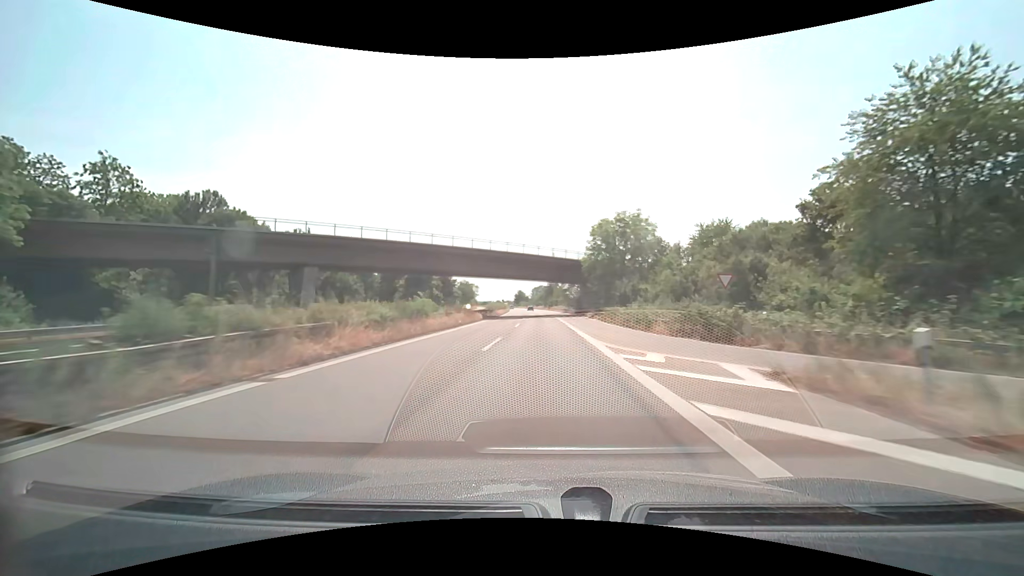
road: trunk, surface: asphalt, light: Day
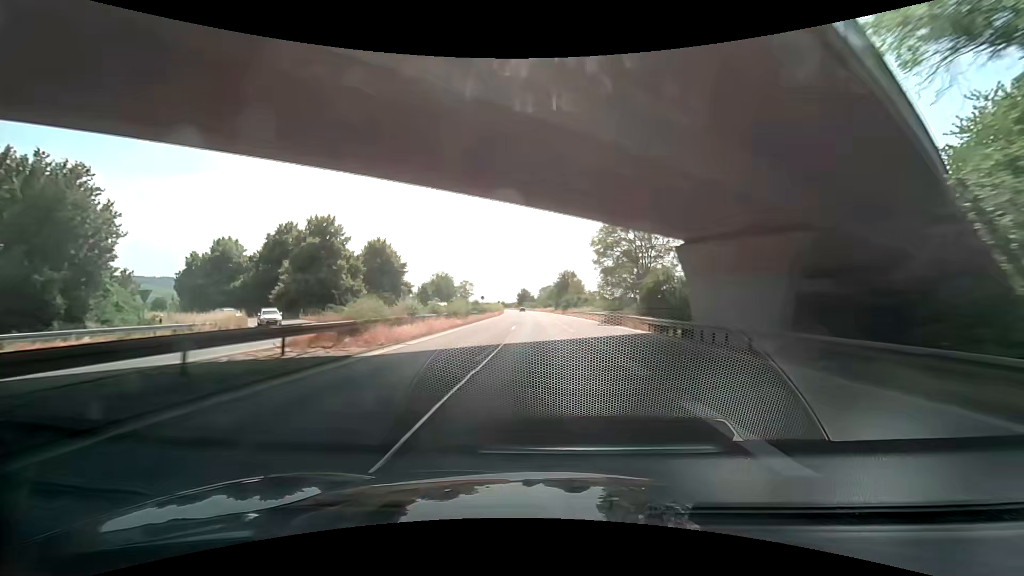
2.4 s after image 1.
(-0.5, +56.3) m; -1°
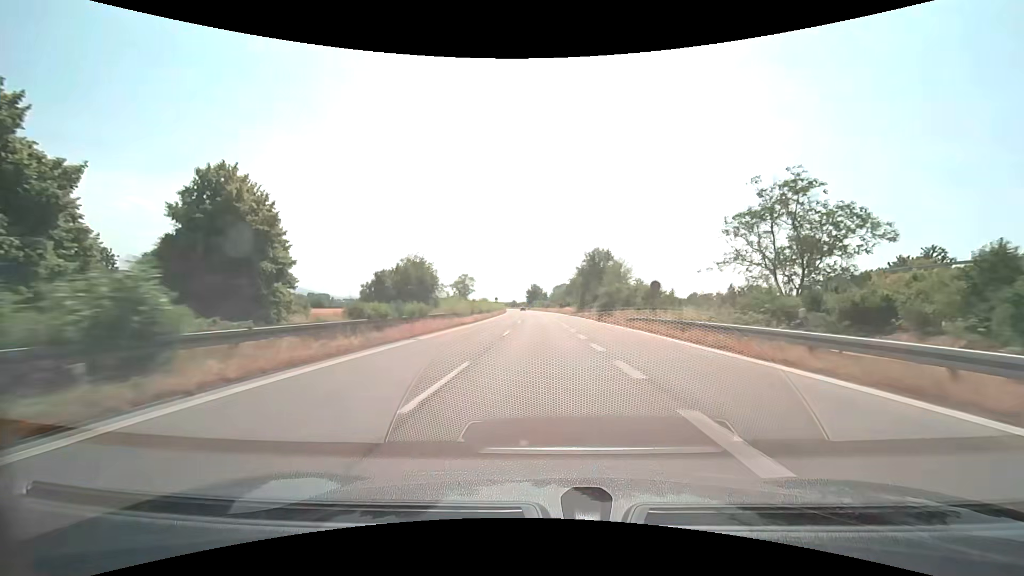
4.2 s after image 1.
(-0.3, +42.4) m; -1°
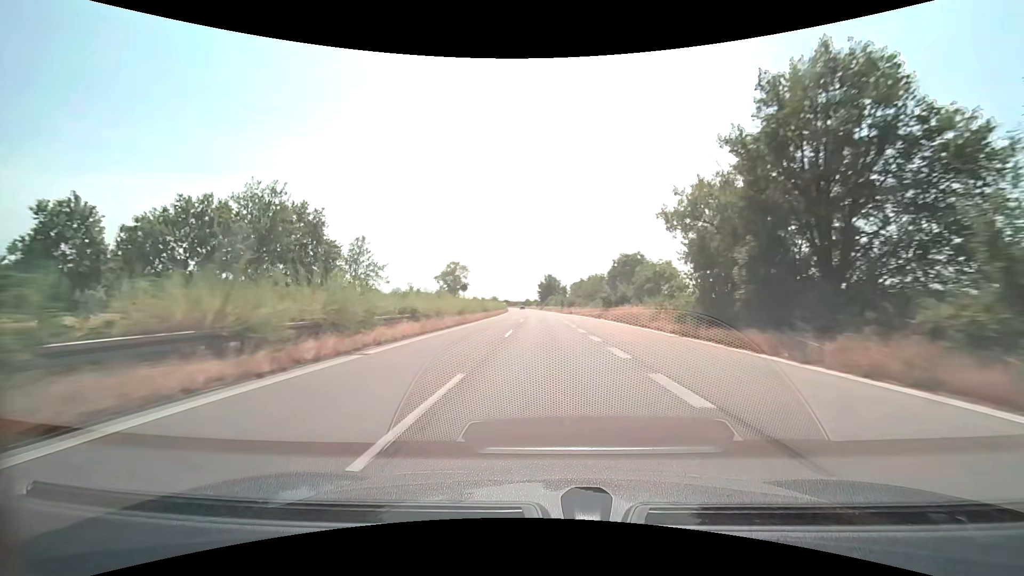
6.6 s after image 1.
(-1.3, +56.7) m; -2°
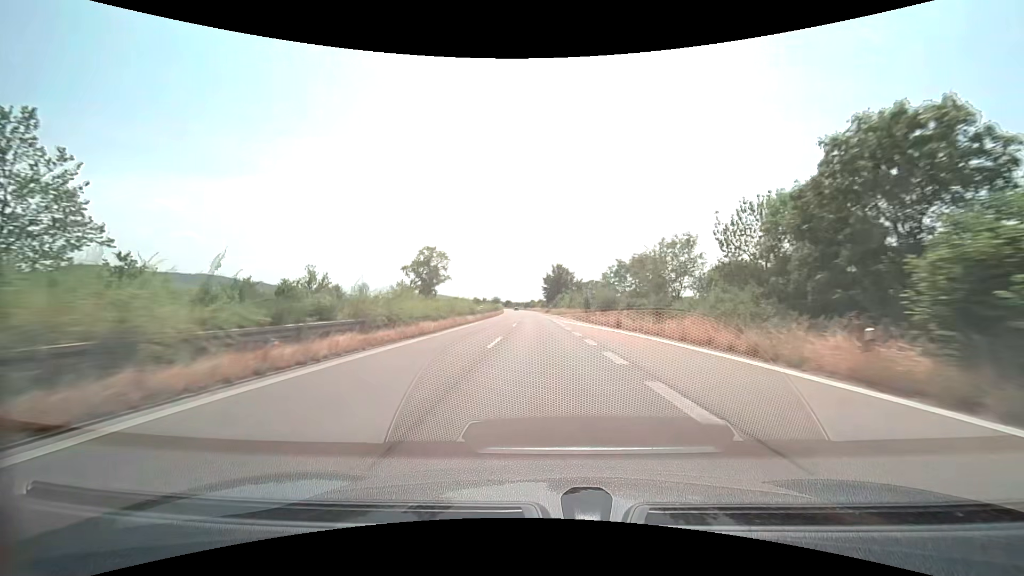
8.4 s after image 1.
(-0.2, +42.8) m; -1°
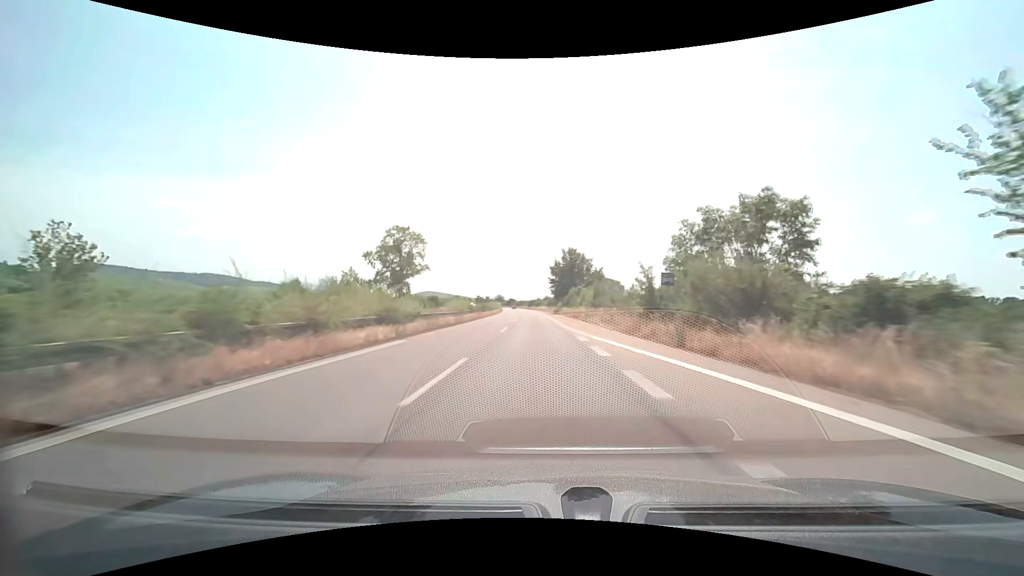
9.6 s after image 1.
(-0.2, +28.6) m; -1°
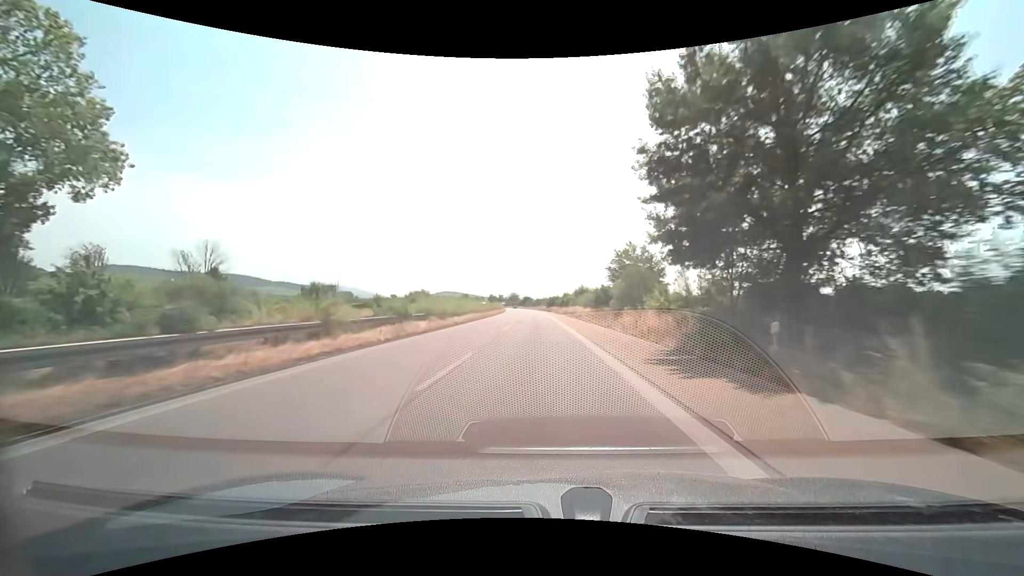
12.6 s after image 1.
(-1.5, +71.7) m; -2°
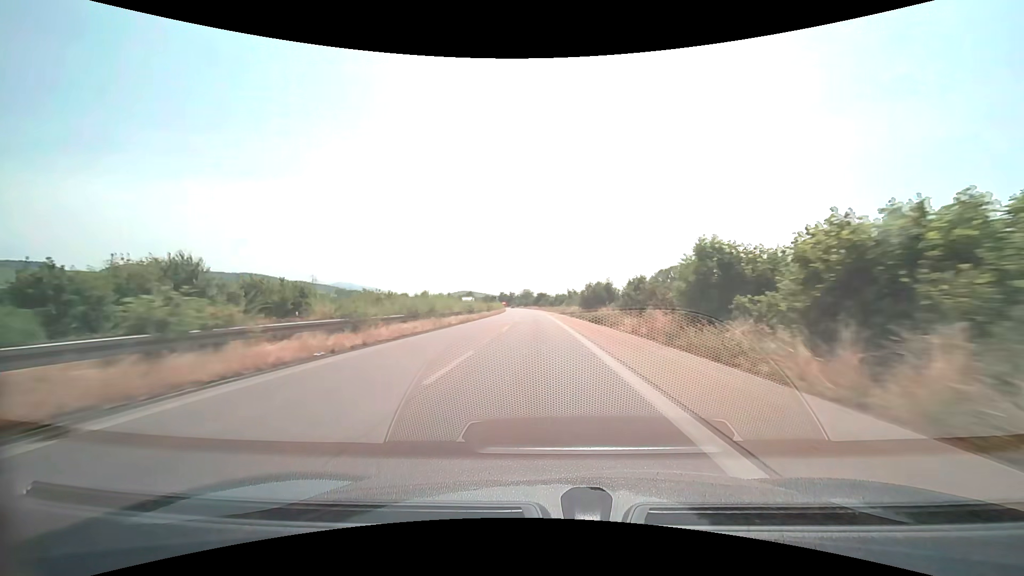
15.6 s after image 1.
(-1.2, +71.8) m; -2°
(0, +10) (0, +20) (0, +30) (0, +40) (-1, +50) (-1, +60) (-1, +70) (-2, +80) (-2, +90) (-3, +100) m
